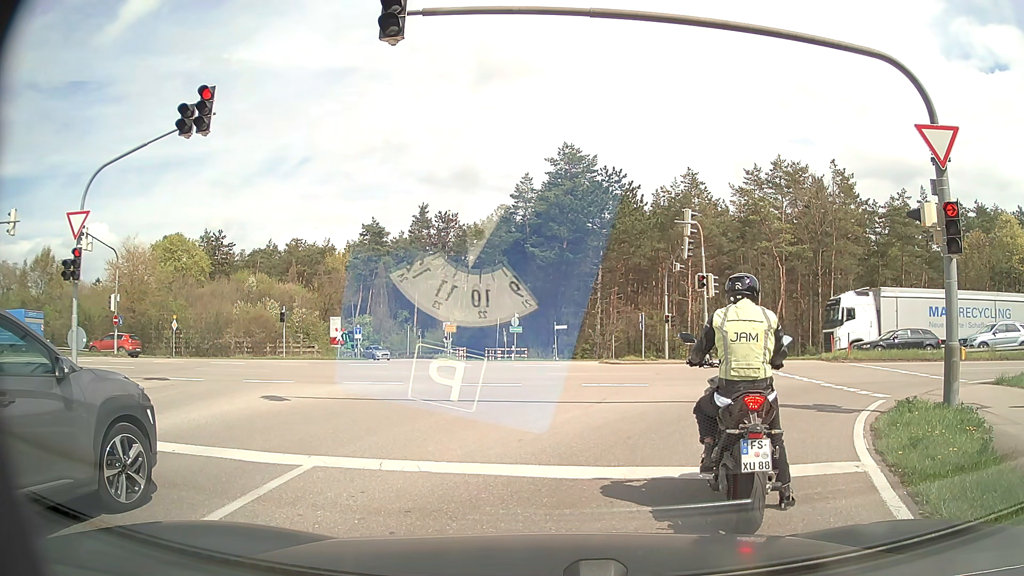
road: secondary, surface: asphalt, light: Day
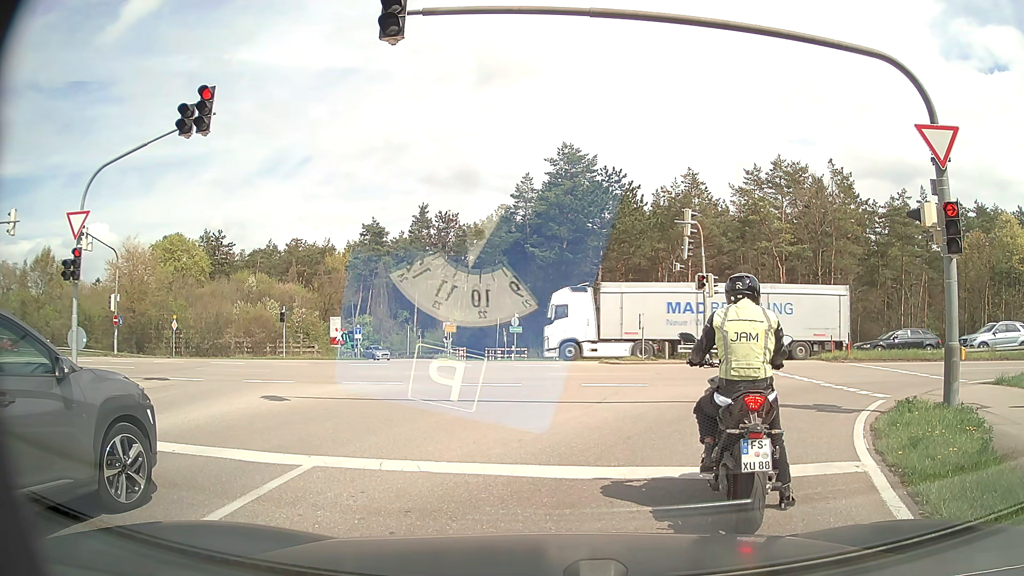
(0.0, 0.0) m; 0°
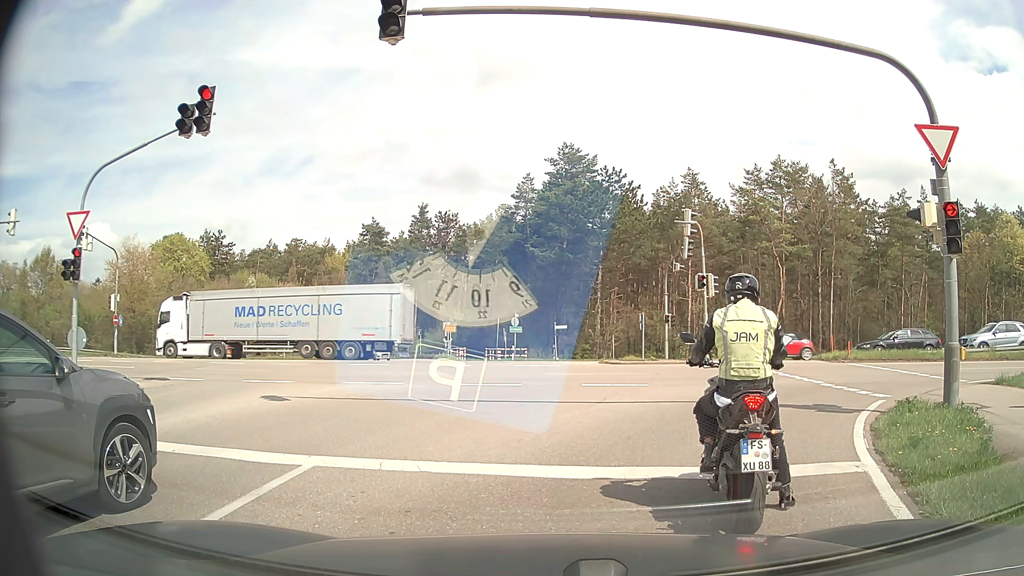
(0.0, 0.0) m; 0°
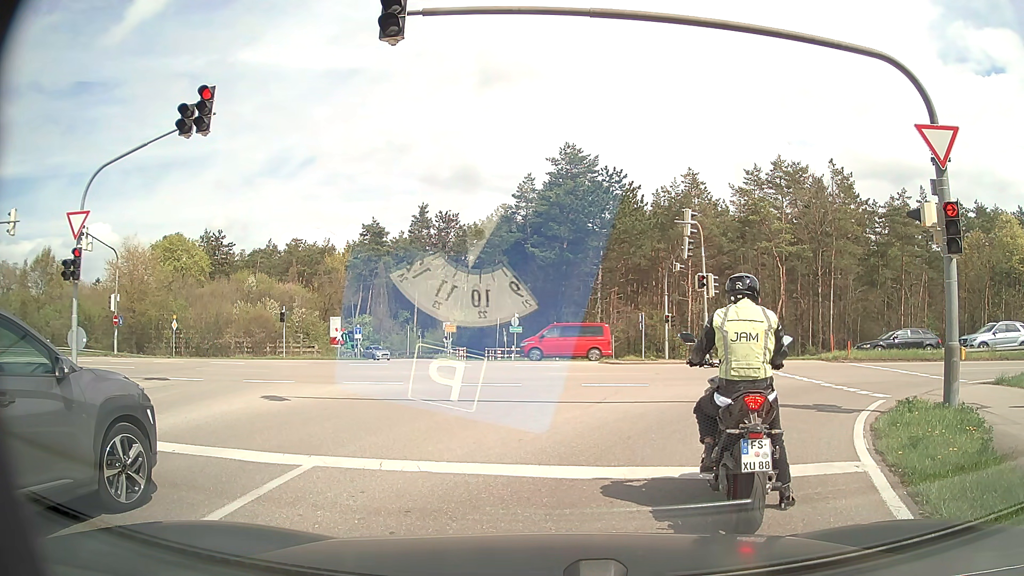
(0.0, 0.0) m; 0°
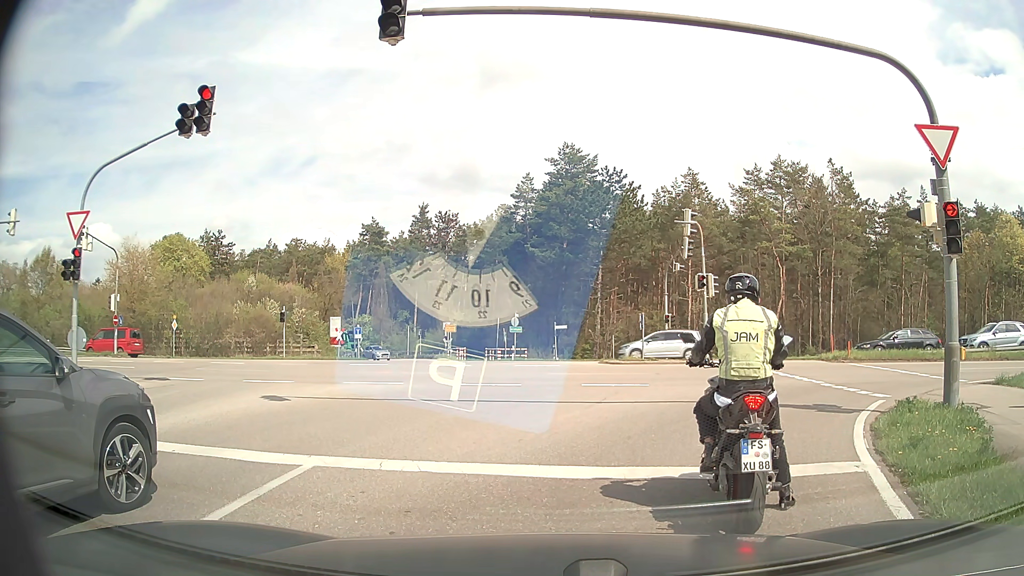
(0.0, 0.0) m; 0°
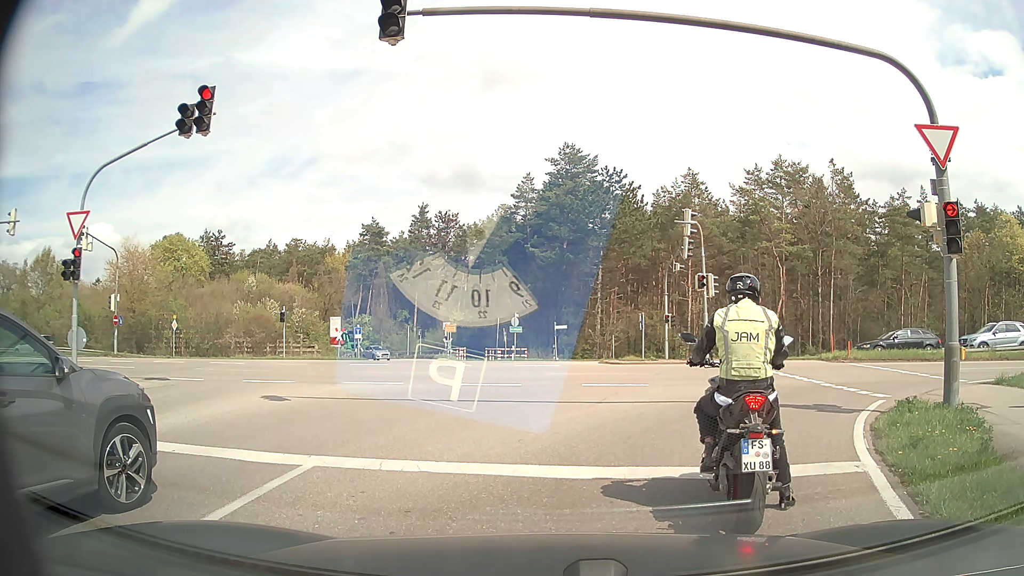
(0.0, 0.0) m; 0°
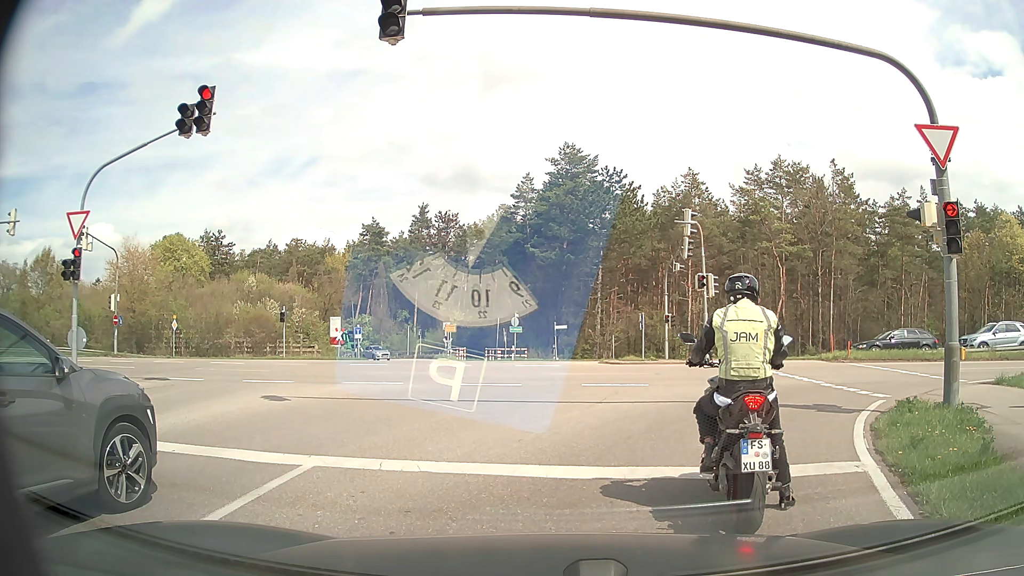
(0.0, 0.0) m; 0°
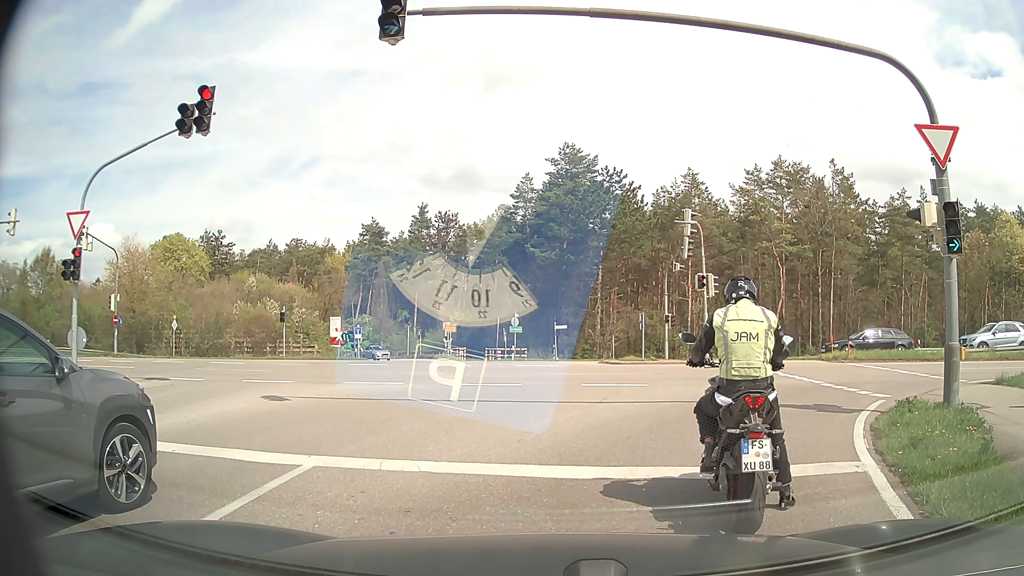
(0.0, 0.0) m; 0°
(+2, +10) (+9, +17) (+18, +19) (+28, +19) (+38, +18) (+48, +17) (+58, +16) (+68, +15) (+78, +15) (+88, +14) m
